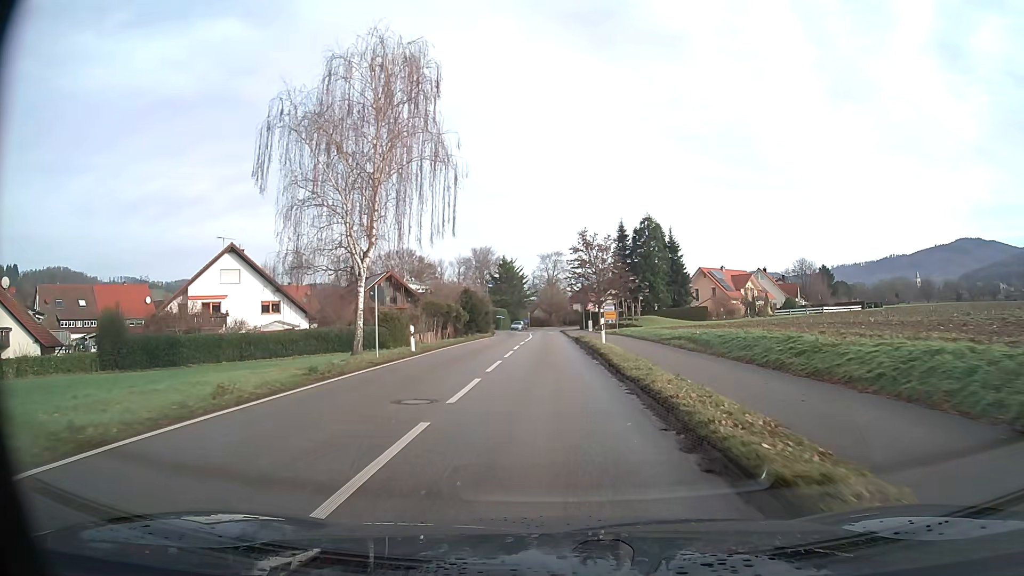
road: secondary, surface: asphalt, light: Day
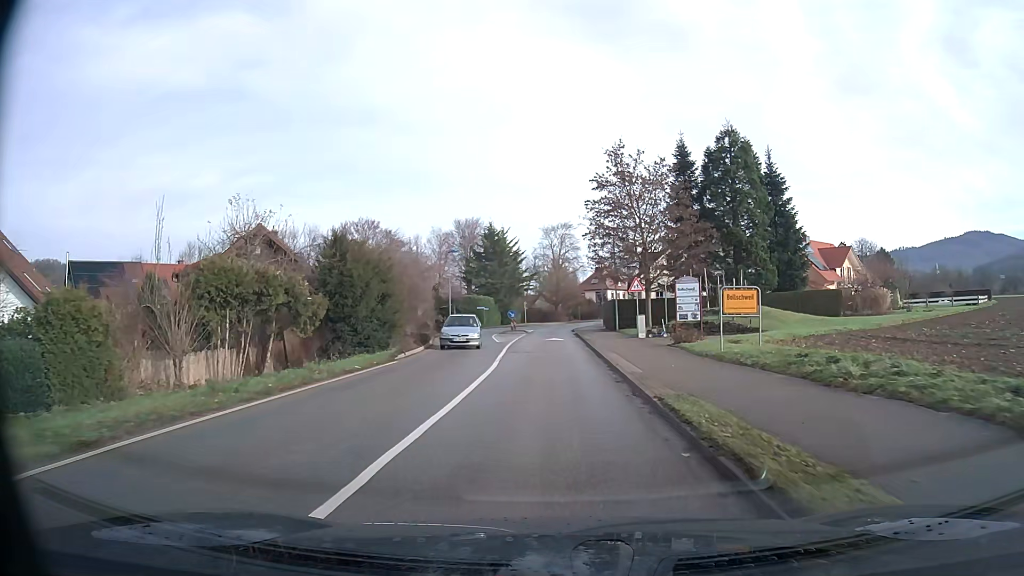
(-0.2, +36.6) m; -1°
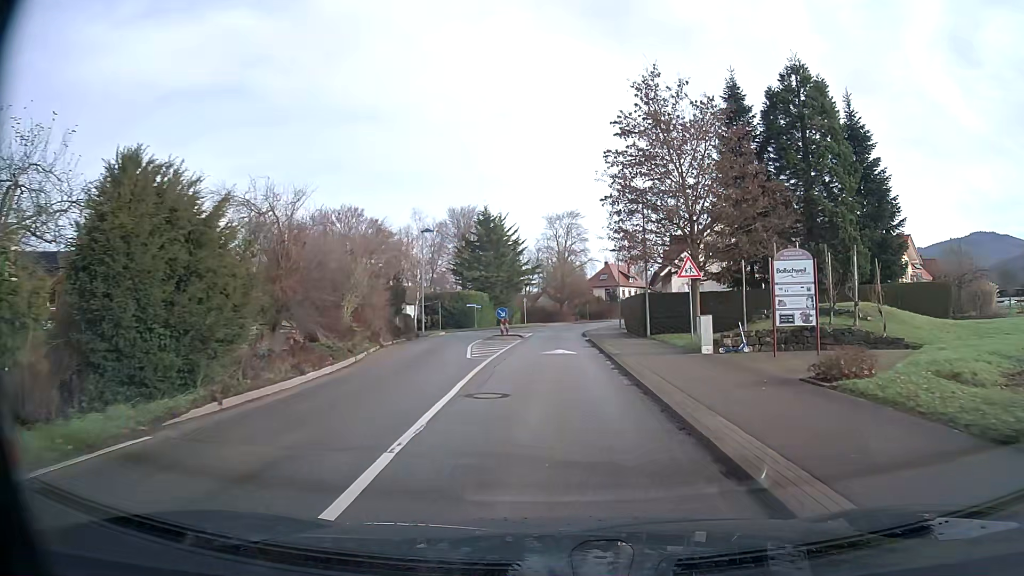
(0.0, +12.7) m; 0°
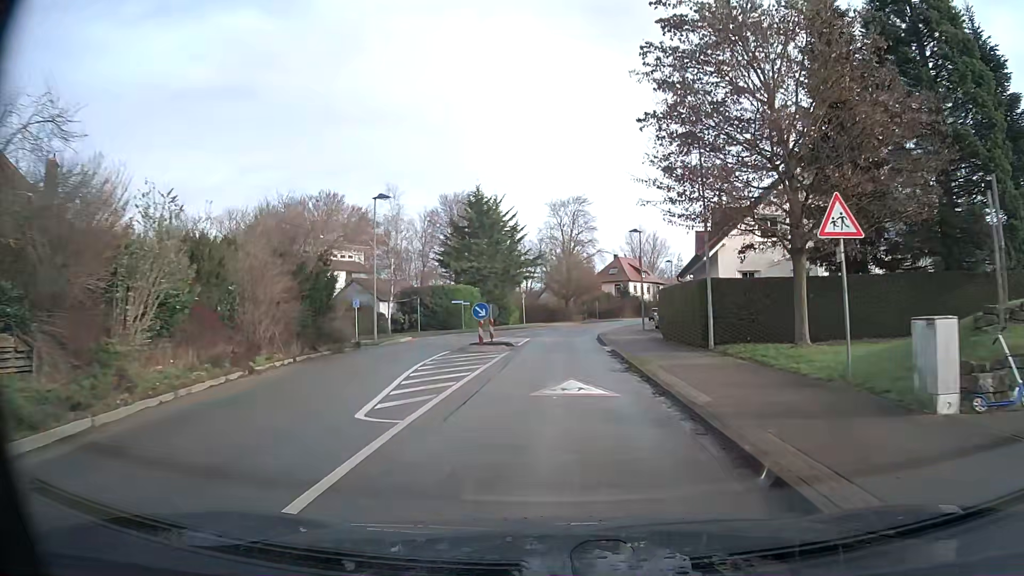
(0.0, +11.9) m; 0°
